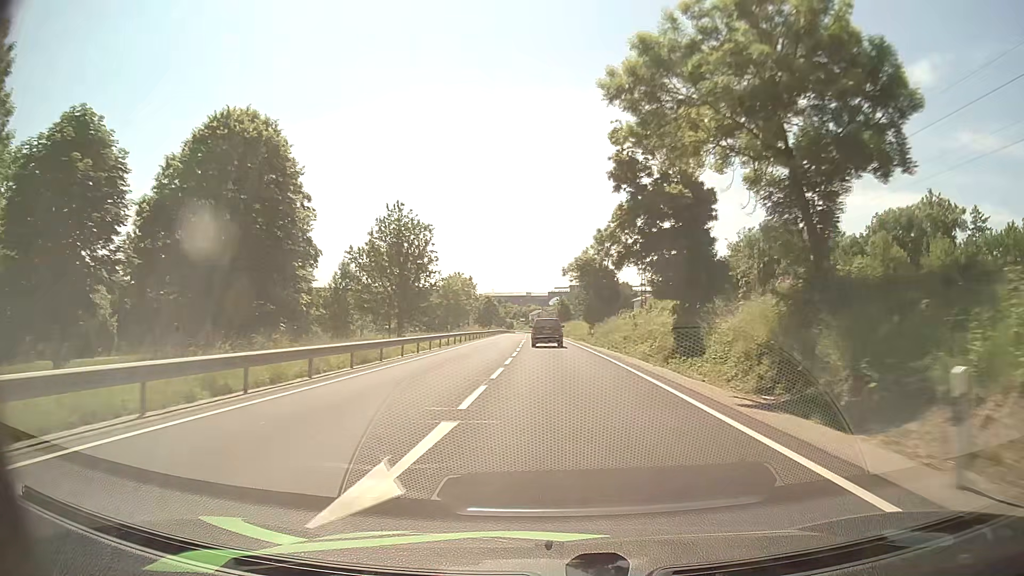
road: primary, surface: asphalt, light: Day
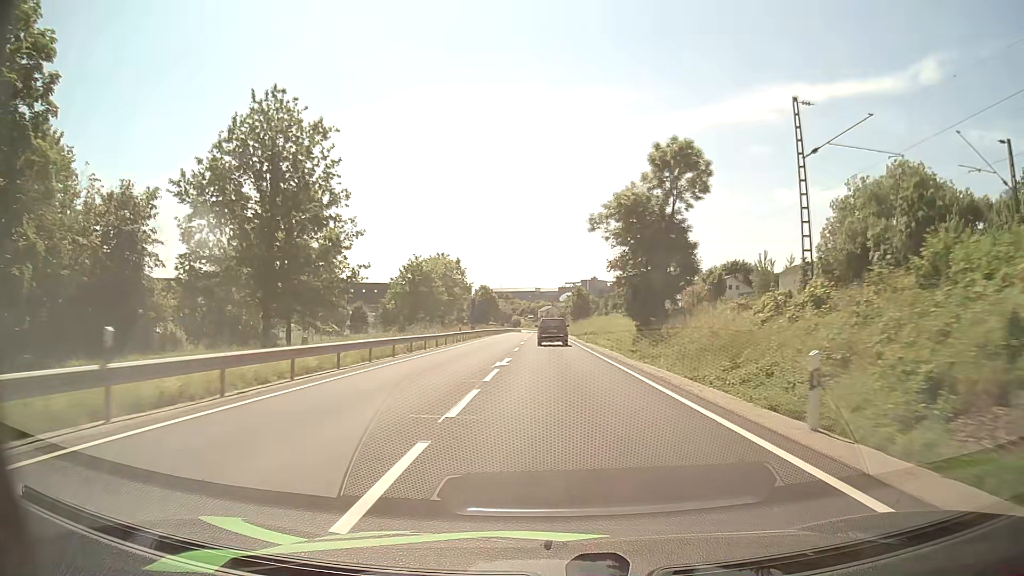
(-0.4, +37.2) m; -1°
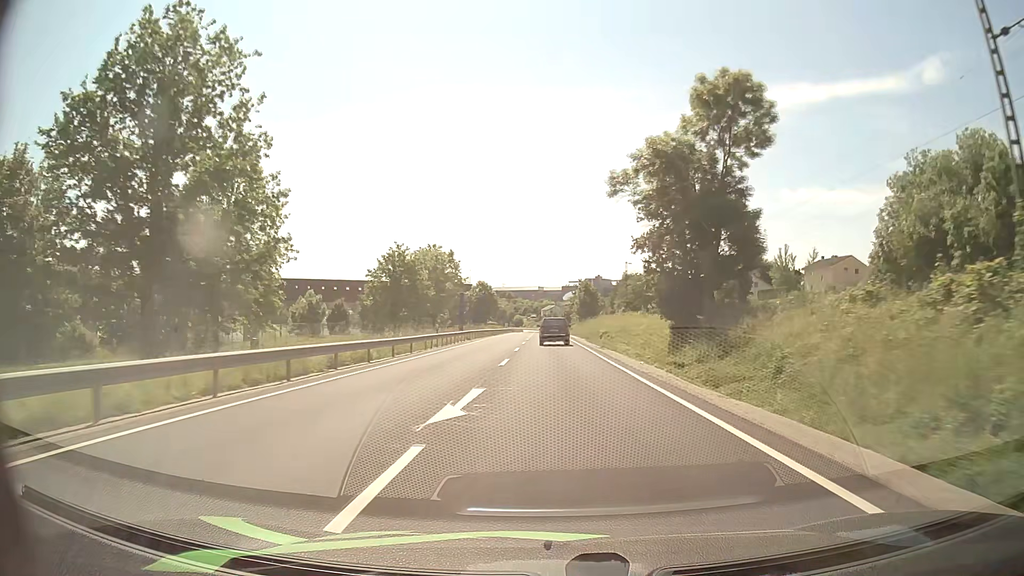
(-0.1, +12.2) m; -1°
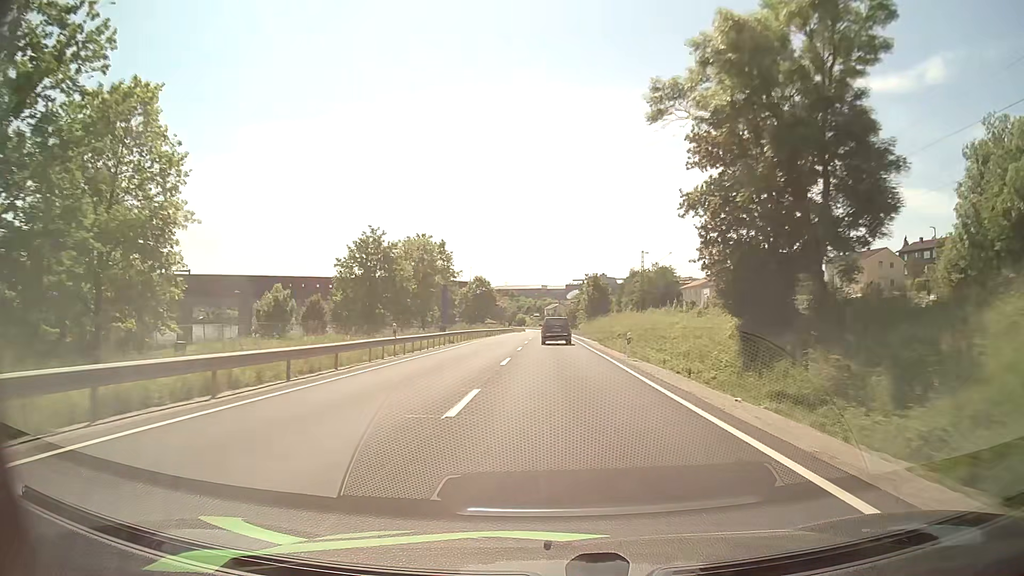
(0.0, +12.1) m; 0°
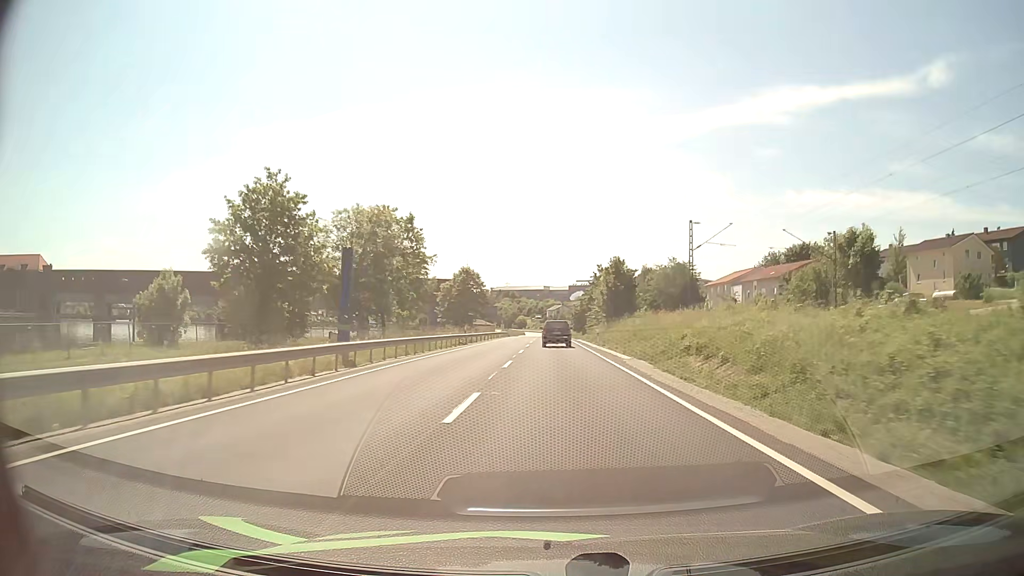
(-0.1, +24.4) m; 0°
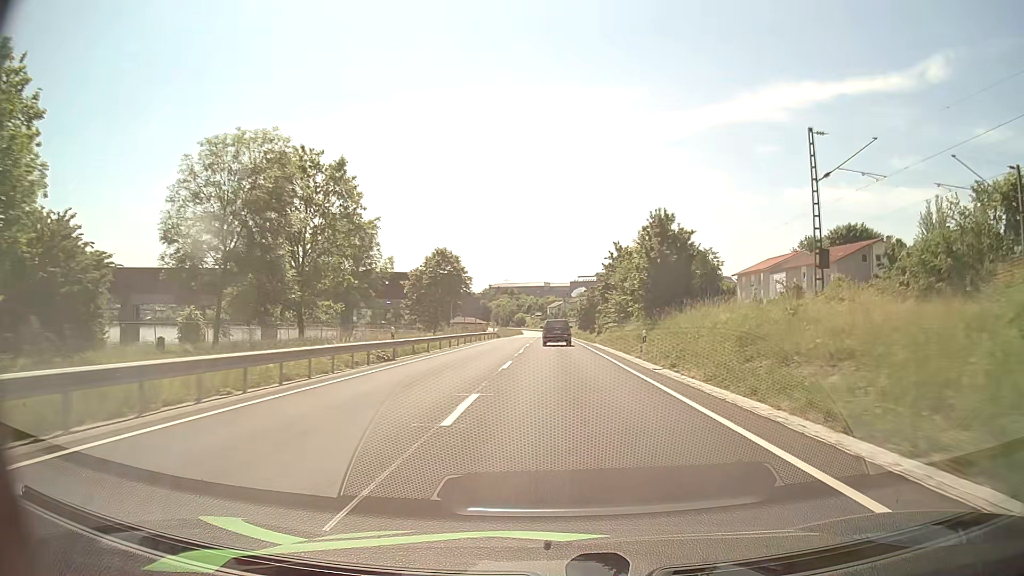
(0.0, +24.7) m; 0°
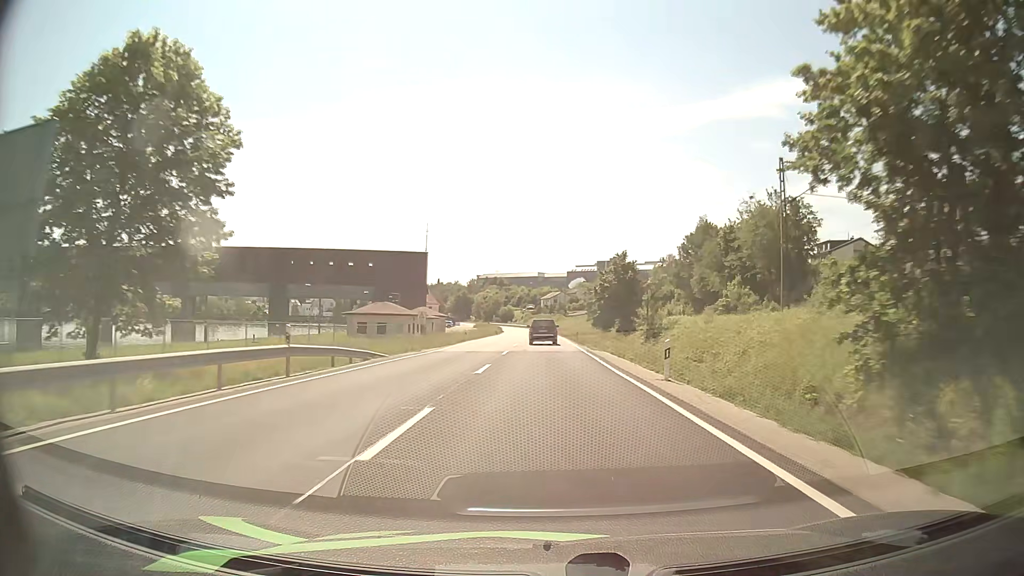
(+0.4, +62.4) m; +1°
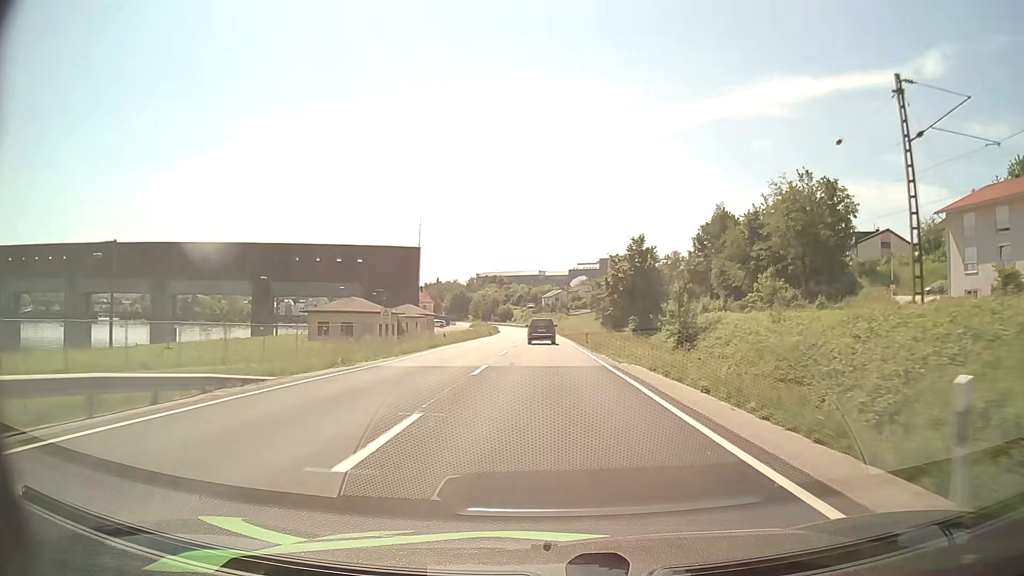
(0.0, +12.6) m; 0°
(0, +10) (0, +20) (0, +30) (0, +40) (0, +50) (-1, +60) (-1, +70) (-1, +80) (-1, +90) (-2, +100) m
